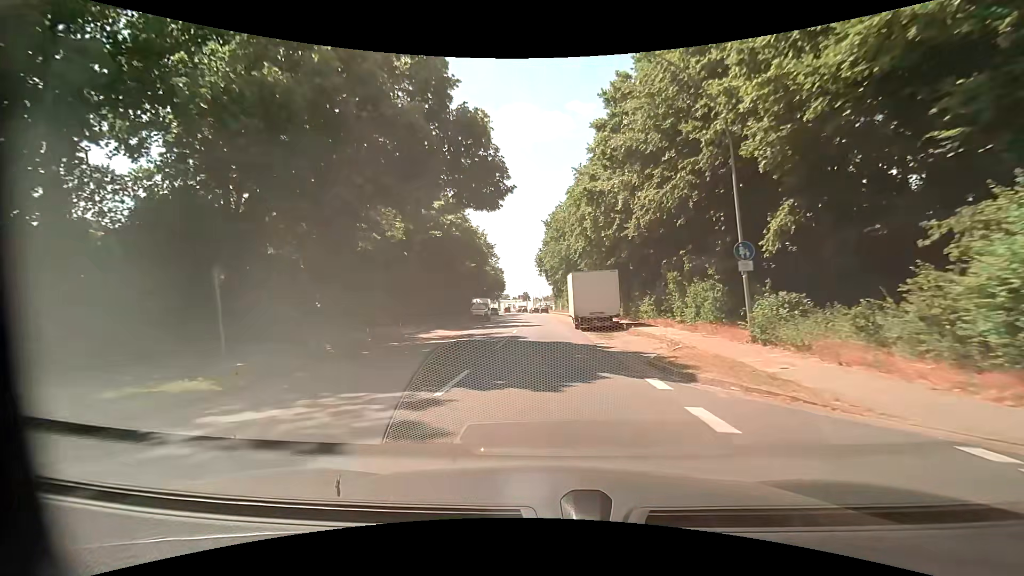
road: tertiary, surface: asphalt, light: Day
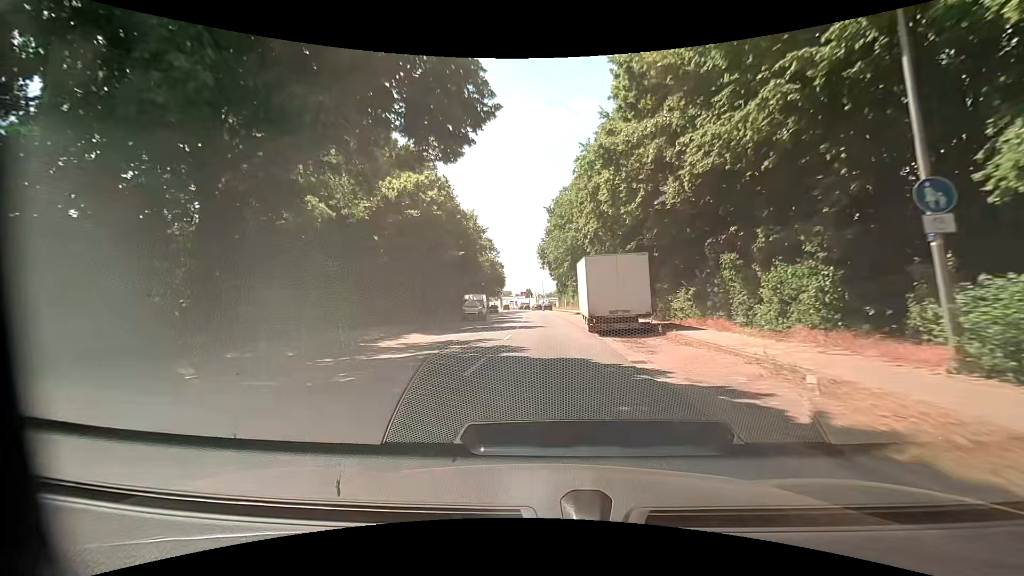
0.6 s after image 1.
(0.0, +7.3) m; 0°
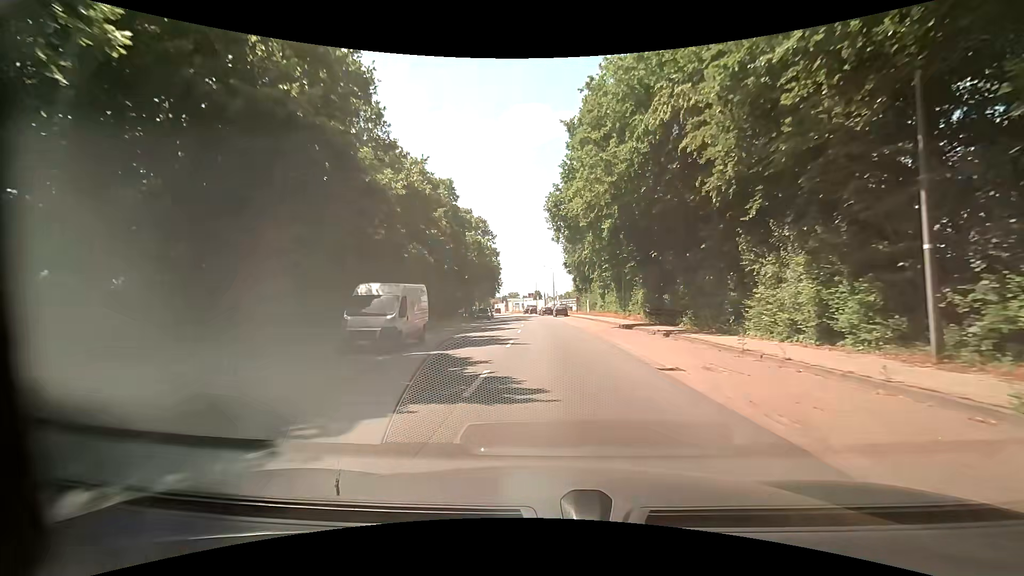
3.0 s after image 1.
(-0.4, +29.0) m; -2°
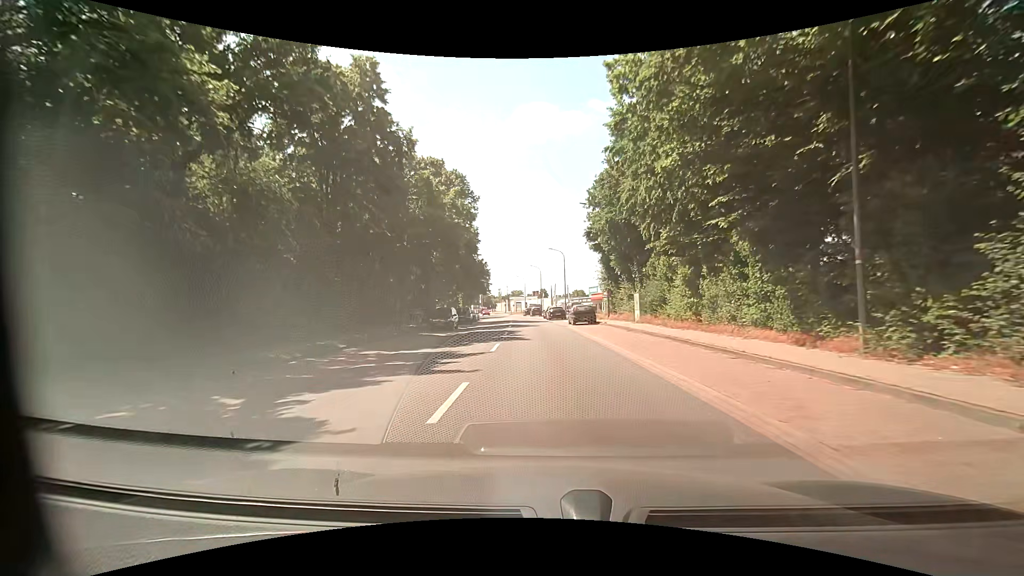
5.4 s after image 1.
(+0.5, +28.9) m; +1°
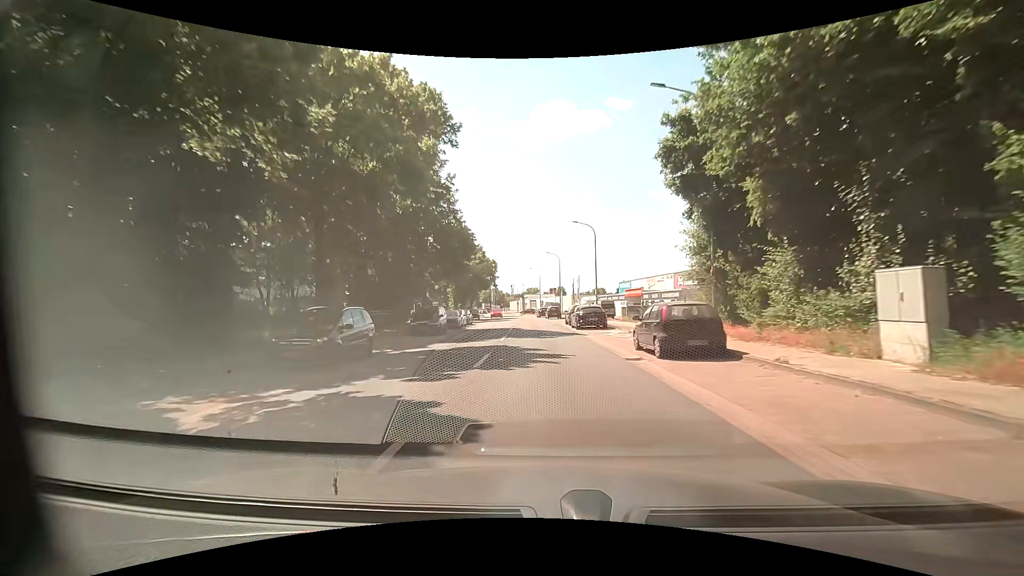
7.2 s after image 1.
(-0.5, +21.9) m; -2°
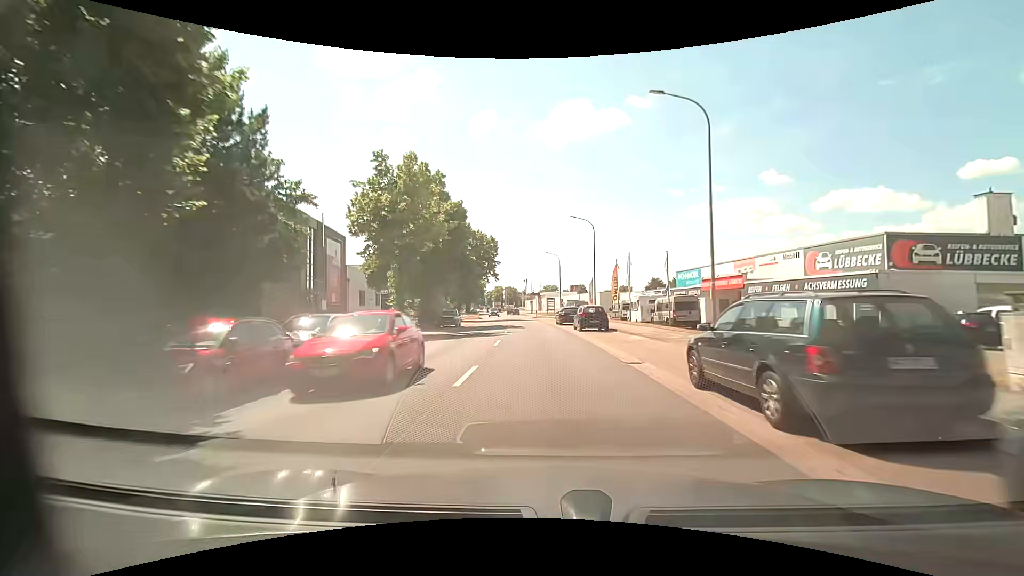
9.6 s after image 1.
(-1.0, +29.6) m; -3°
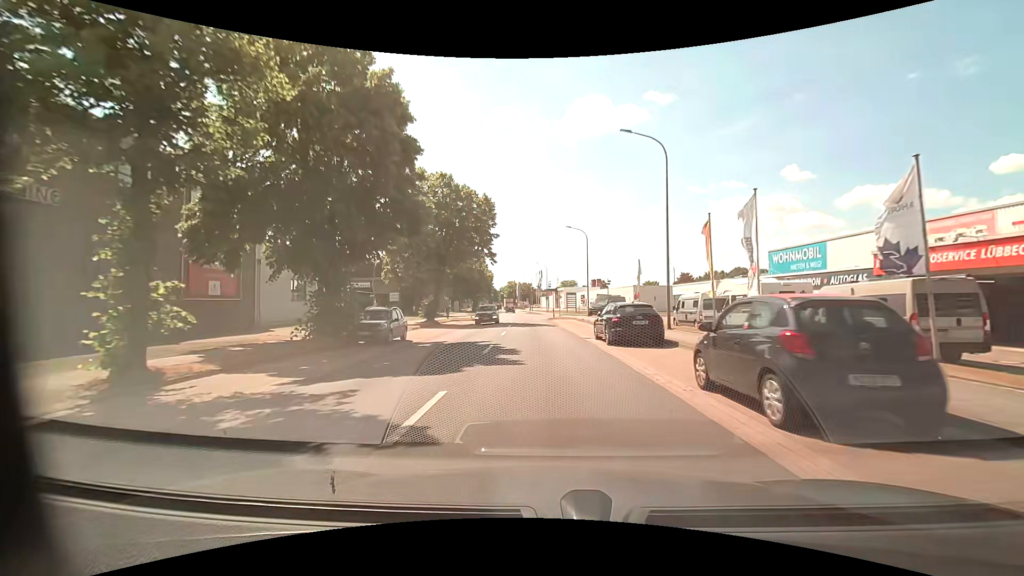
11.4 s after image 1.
(-0.5, +21.9) m; -2°
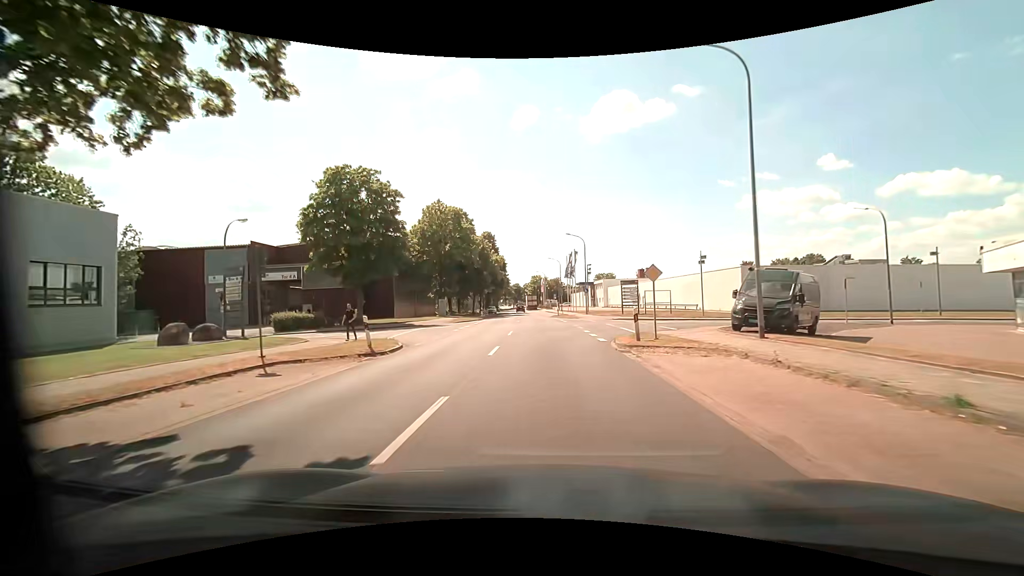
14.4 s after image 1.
(-0.9, +36.7) m; -3°
(0, +10) (0, +20) (-1, +30) (-1, +40) (-1, +50) (-2, +60) (-2, +70) (-3, +80) (-3, +90) (-4, +100) m
